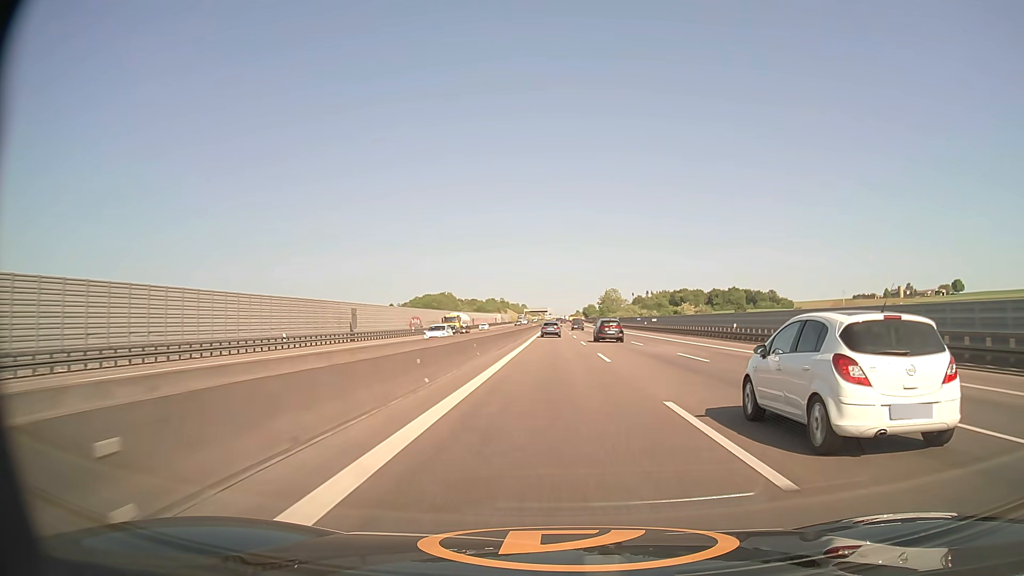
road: motorway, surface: asphalt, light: Day
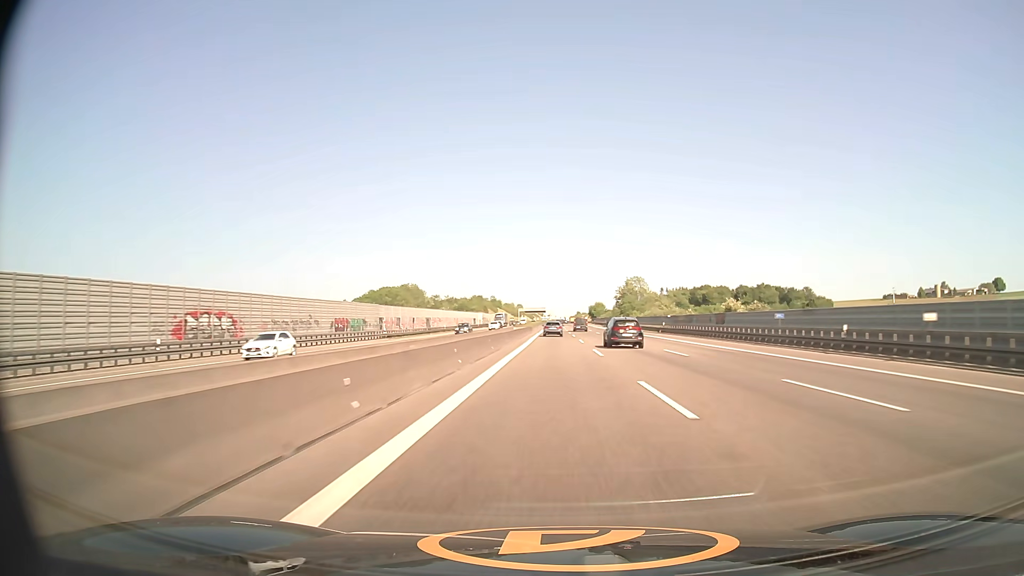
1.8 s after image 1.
(+0.1, +67.8) m; 0°
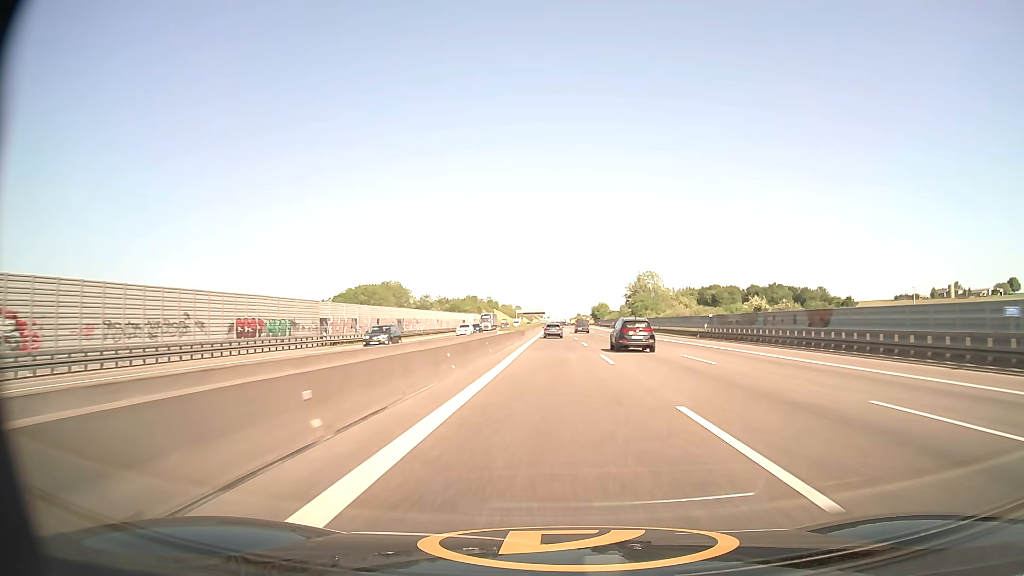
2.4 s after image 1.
(0.0, +22.6) m; 0°
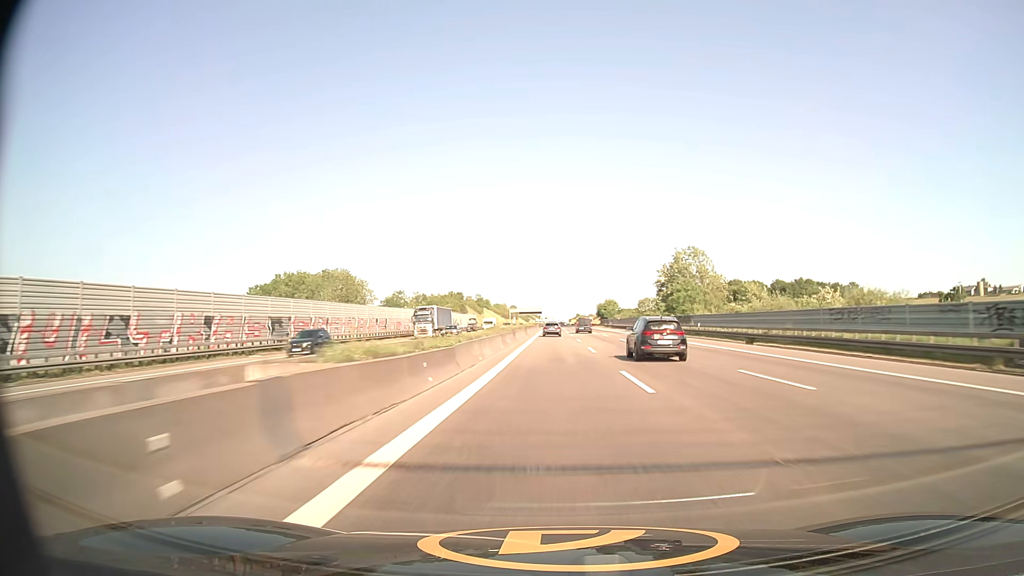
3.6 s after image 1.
(+0.1, +45.2) m; 0°
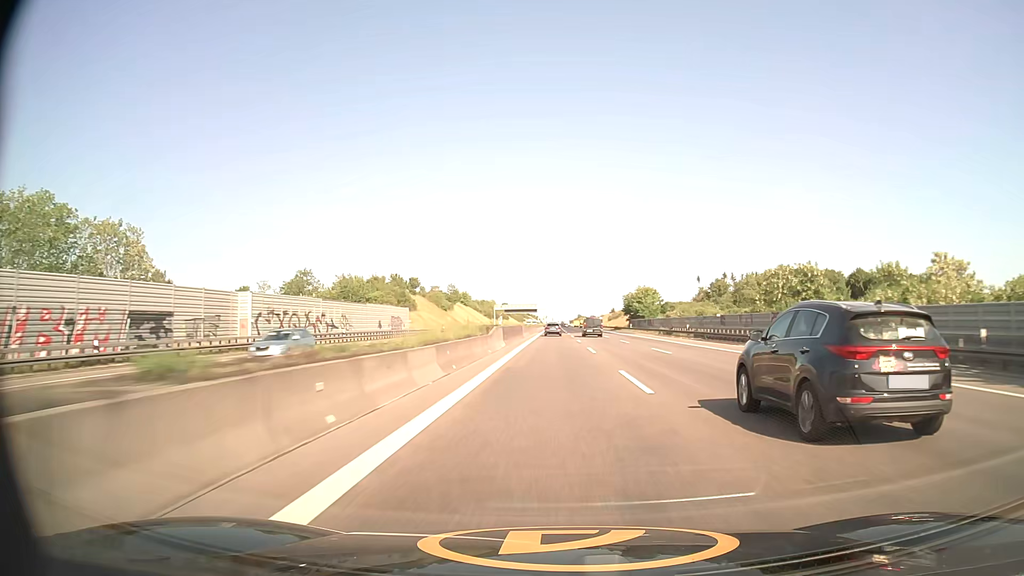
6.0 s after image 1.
(+0.1, +90.3) m; 0°
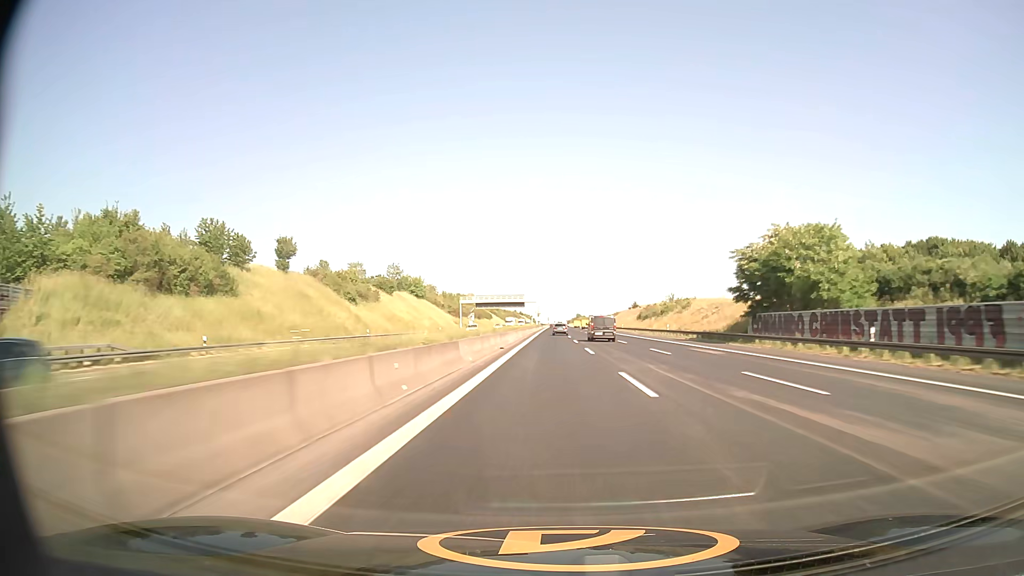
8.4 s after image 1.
(+0.3, +90.4) m; 0°
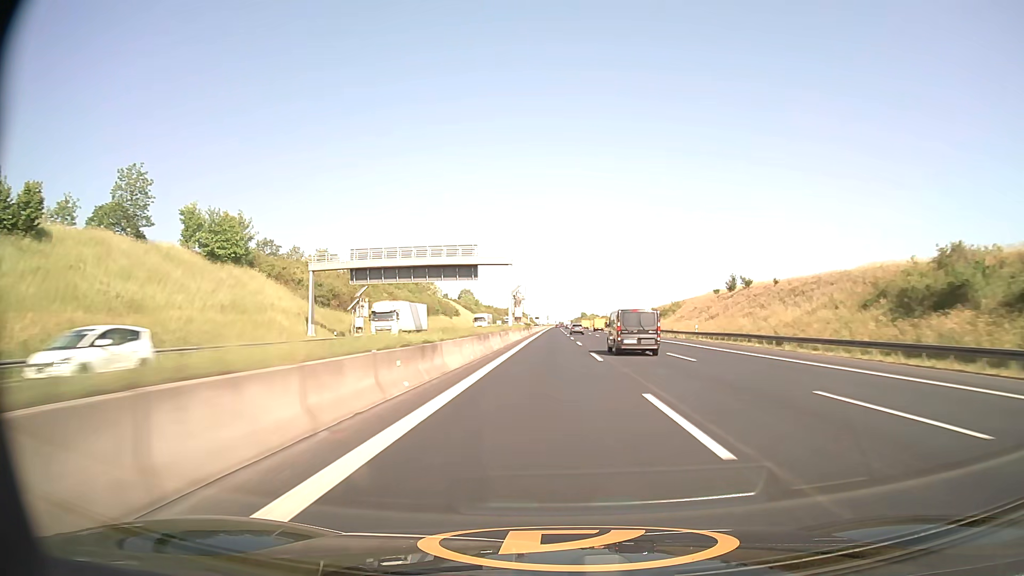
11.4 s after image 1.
(+0.1, +113.5) m; 0°
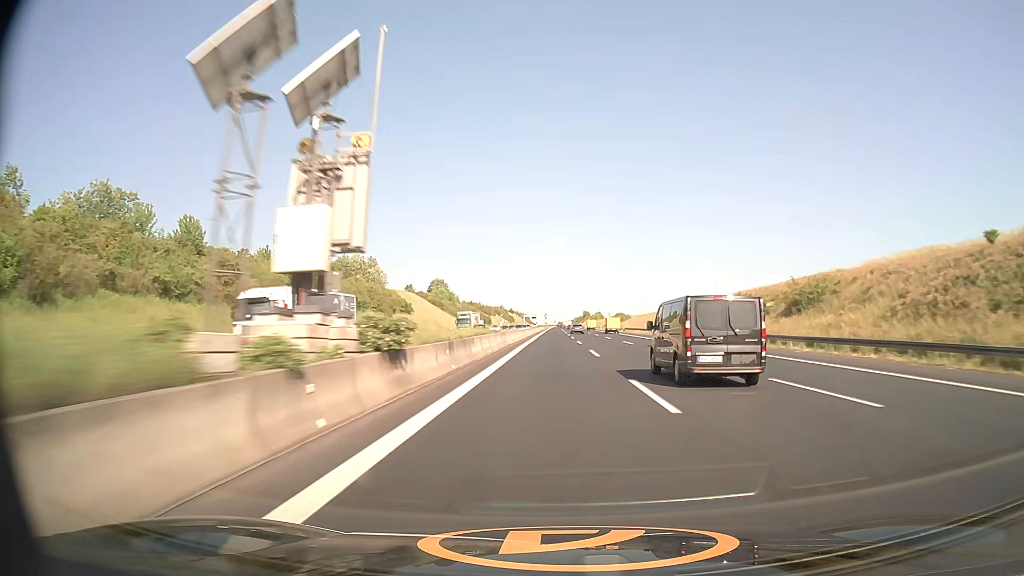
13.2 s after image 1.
(0.0, +68.5) m; 0°
(0, +10) (0, +20) (0, +30) (0, +40) (0, +50) (0, +60) (0, +70) (0, +80) (0, +90) (0, +100) m
